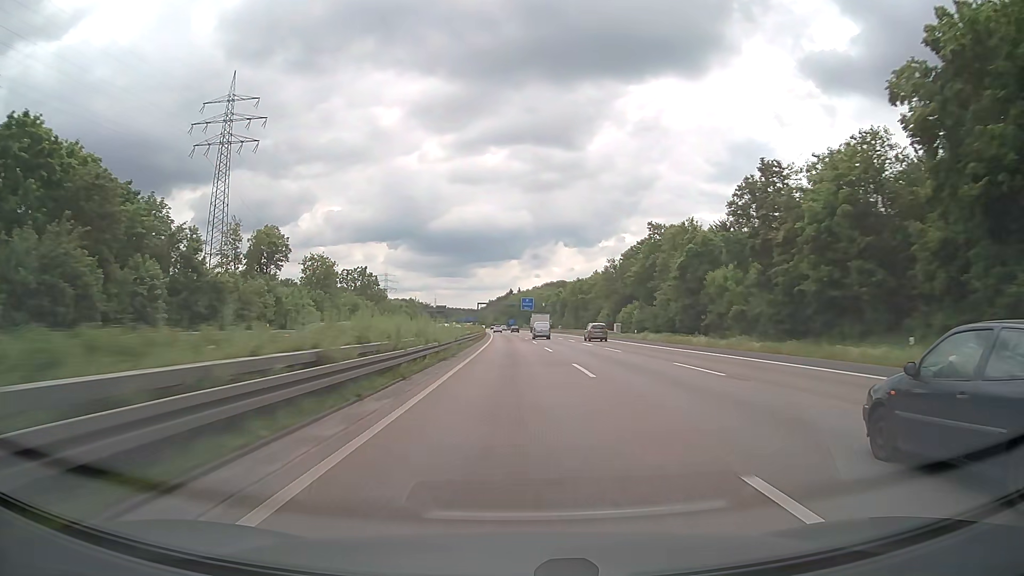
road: motorway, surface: asphalt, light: Day
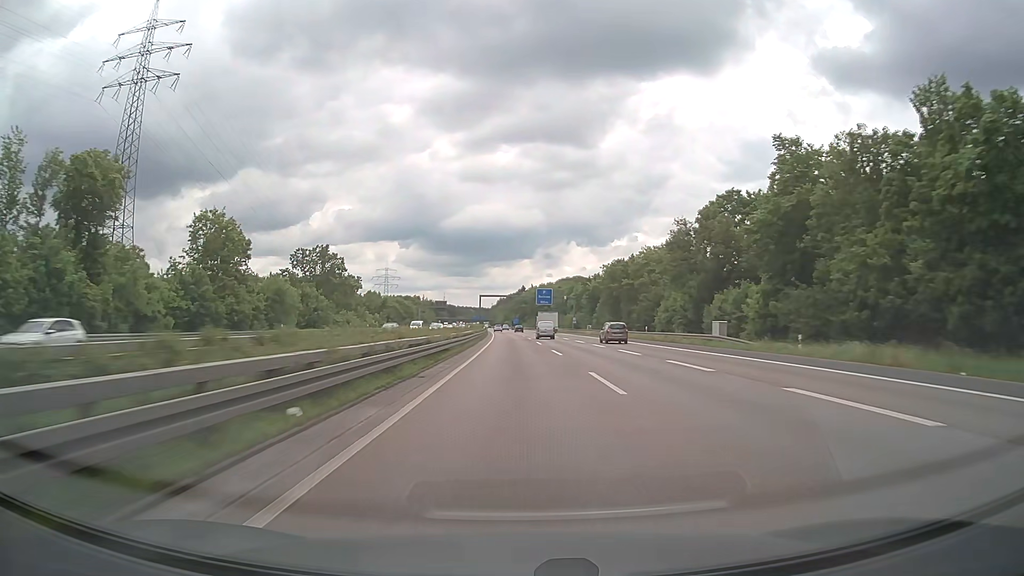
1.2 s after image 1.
(-0.4, +41.2) m; -1°
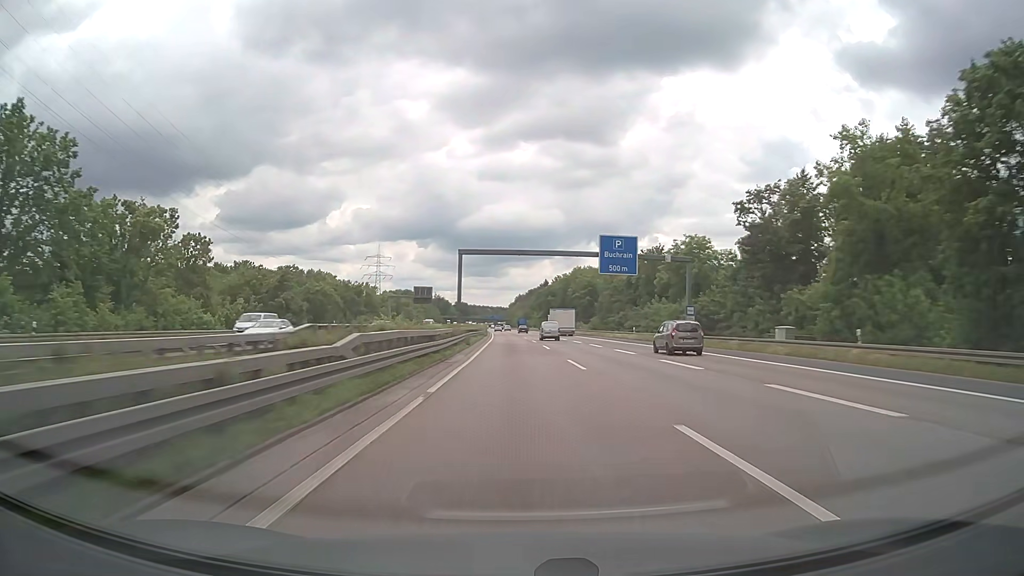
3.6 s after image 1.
(-1.2, +82.5) m; -2°
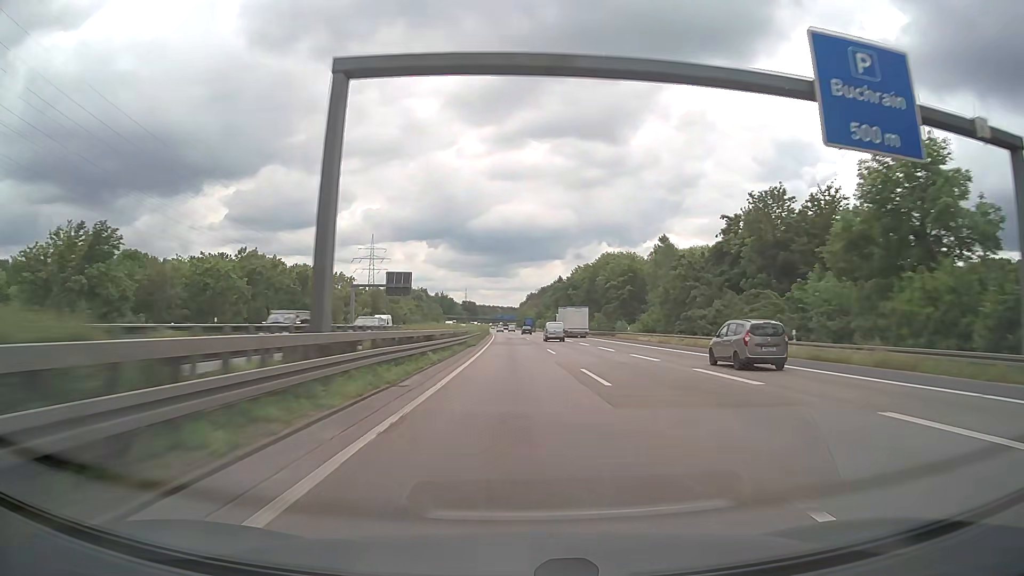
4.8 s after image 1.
(-0.3, +41.3) m; -1°
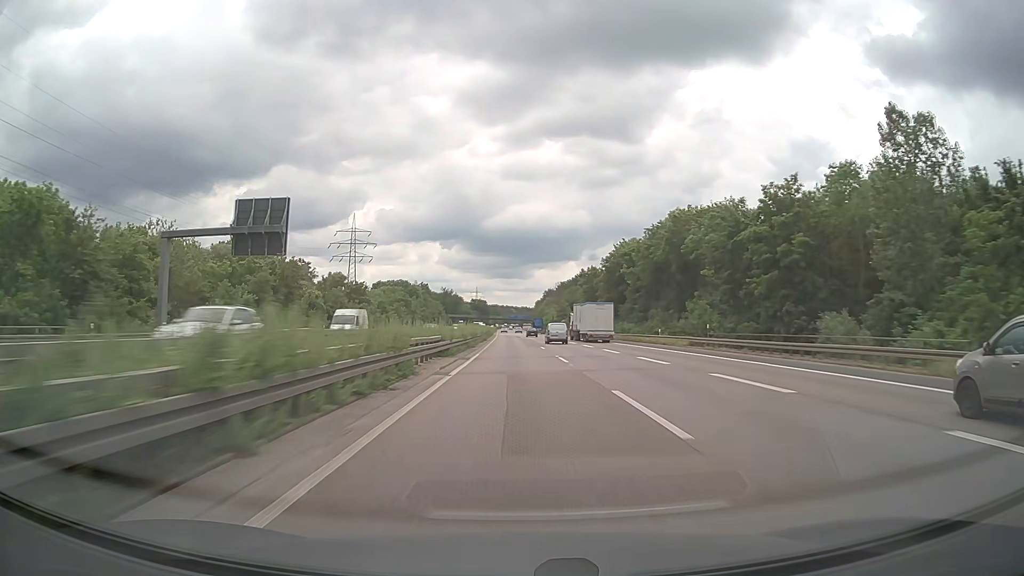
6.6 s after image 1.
(-0.7, +62.0) m; -1°
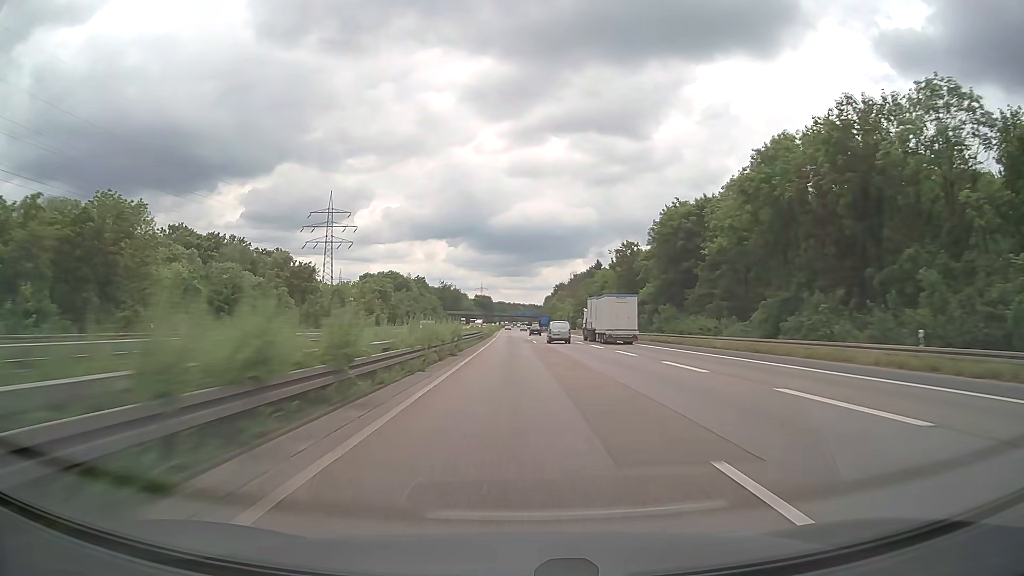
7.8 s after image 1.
(-0.2, +41.3) m; -1°
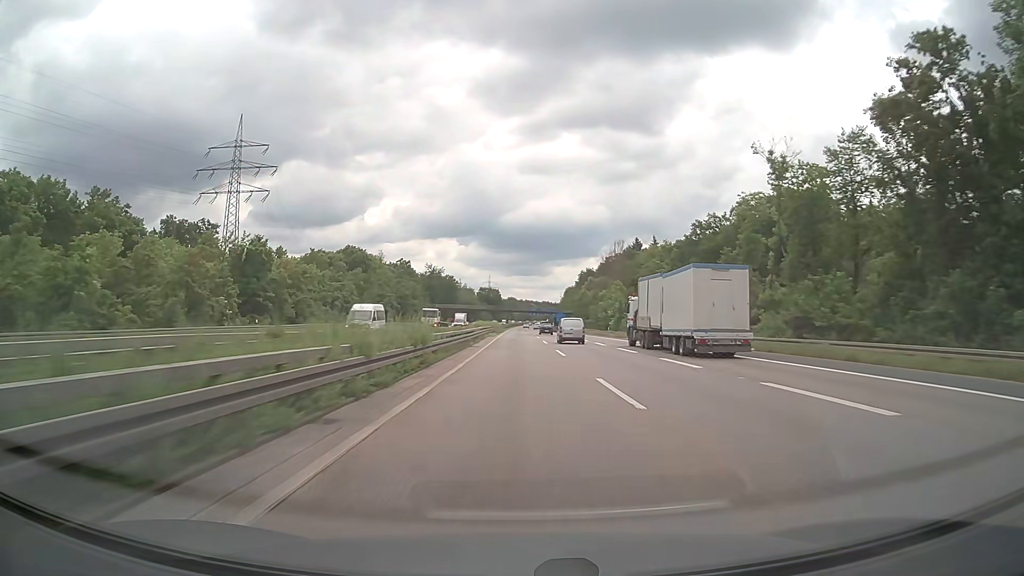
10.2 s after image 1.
(-0.7, +82.6) m; -1°
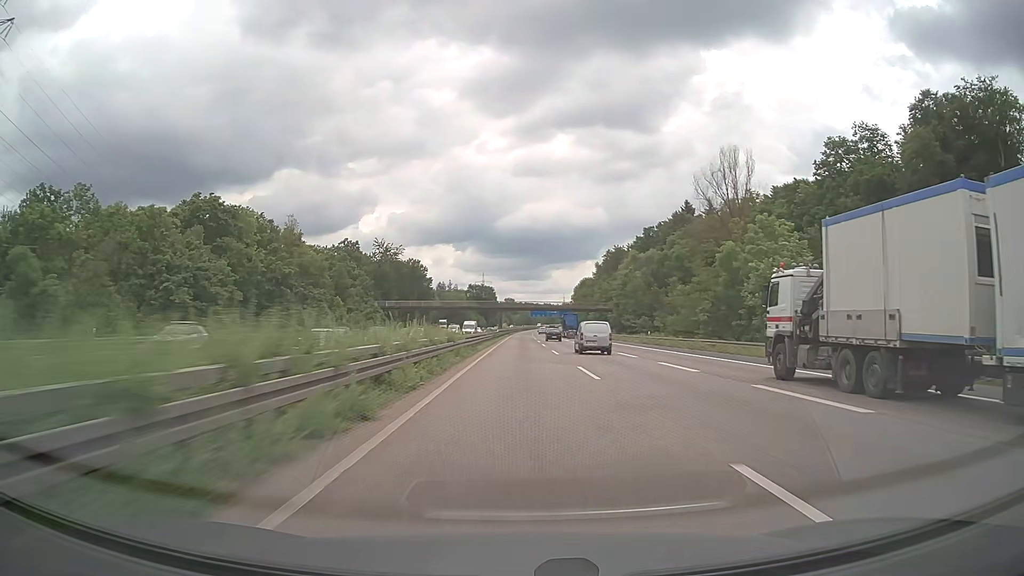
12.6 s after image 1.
(-0.2, +82.6) m; 0°
(0, +10) (0, +20) (0, +30) (0, +40) (0, +50) (0, +60) (0, +70) (0, +80) (0, +90) (+1, +100) m
